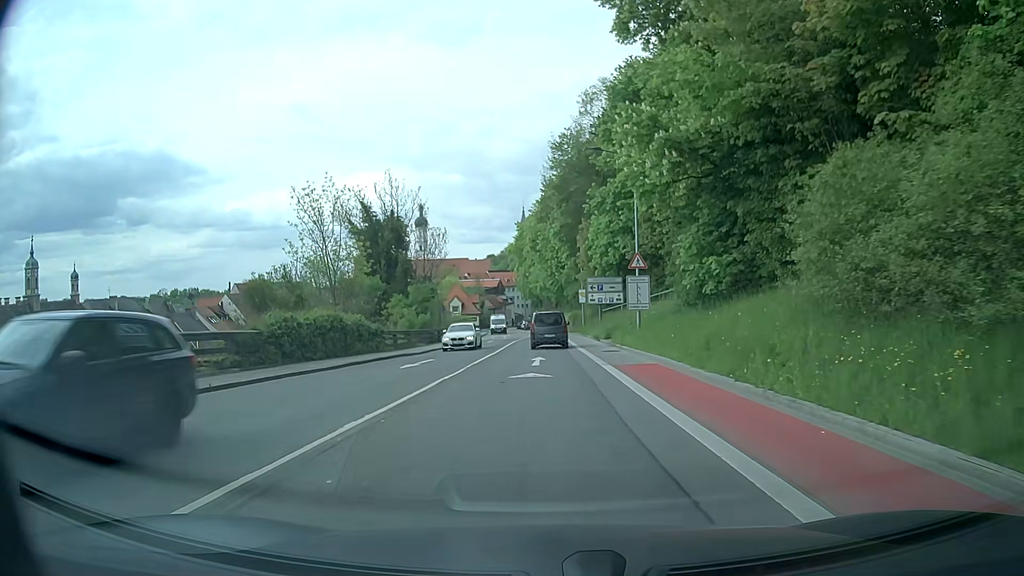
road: secondary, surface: asphalt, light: Day
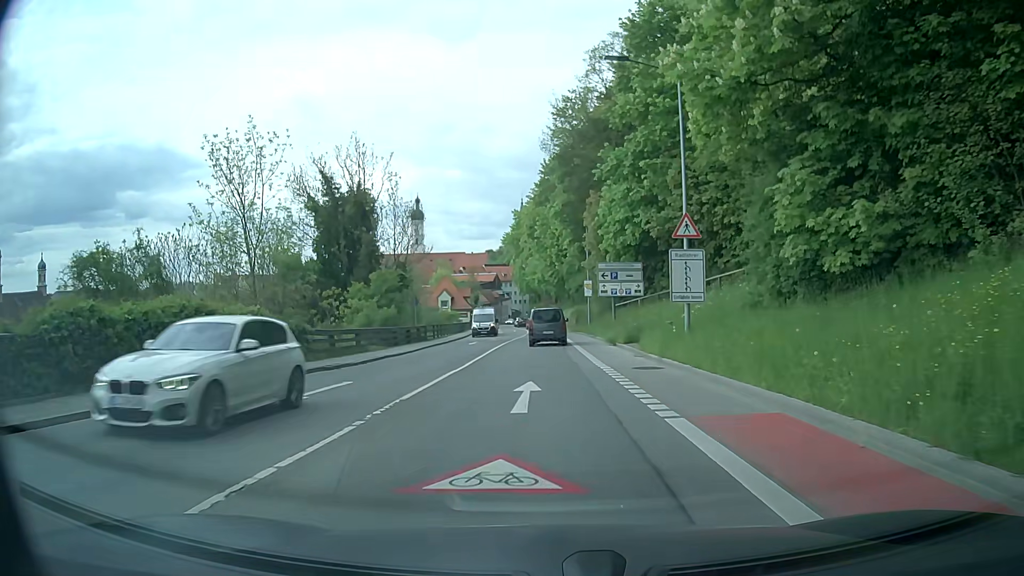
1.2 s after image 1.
(+0.1, +10.8) m; +1°
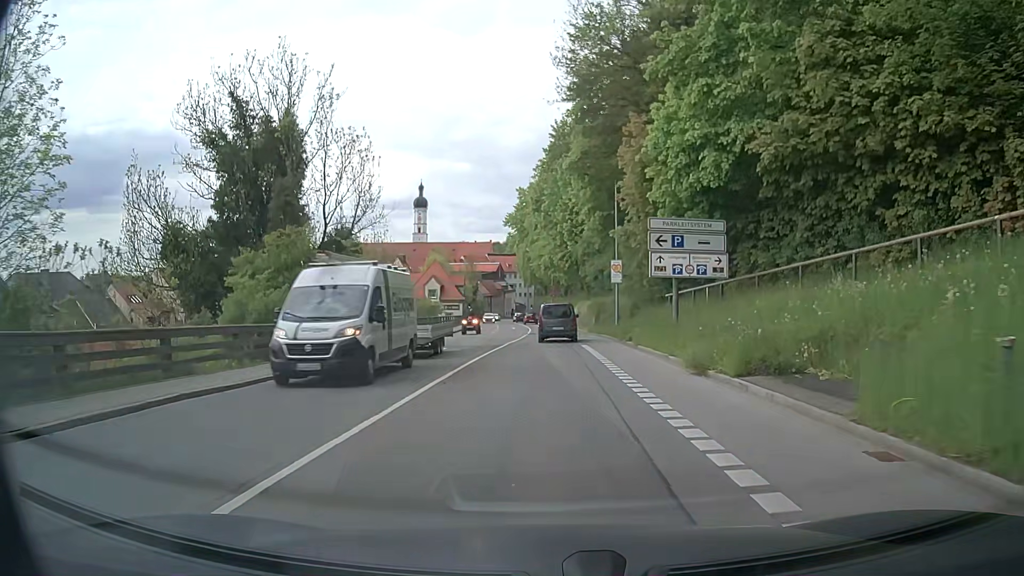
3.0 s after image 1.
(-0.2, +16.4) m; 0°
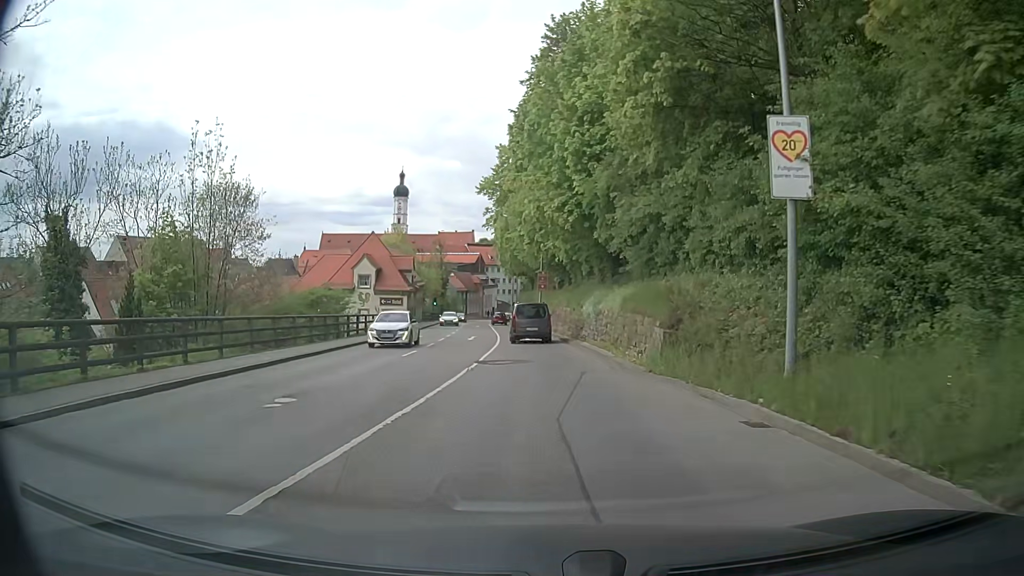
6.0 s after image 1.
(+0.1, +27.6) m; +1°
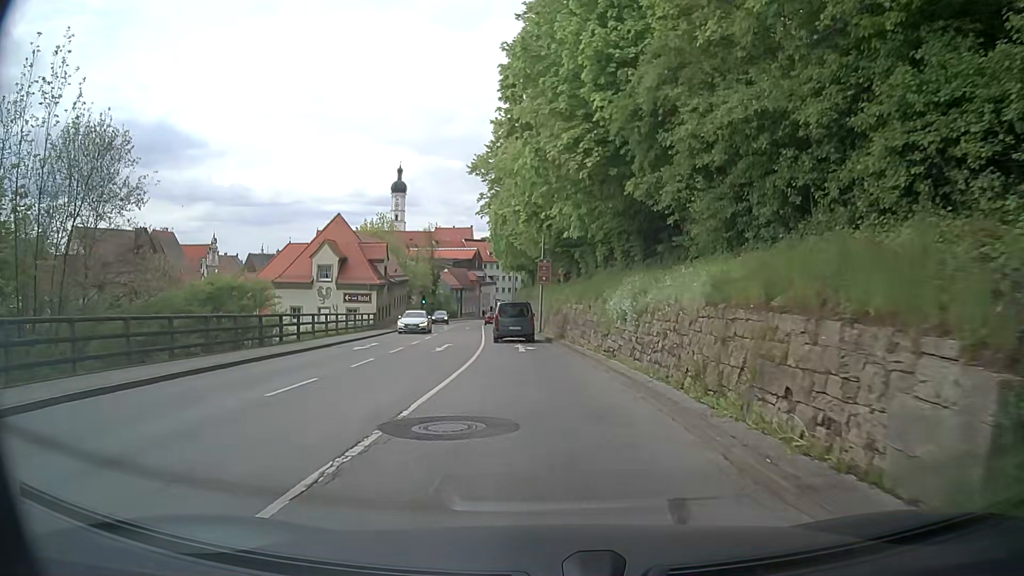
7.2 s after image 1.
(0.0, +11.0) m; 0°
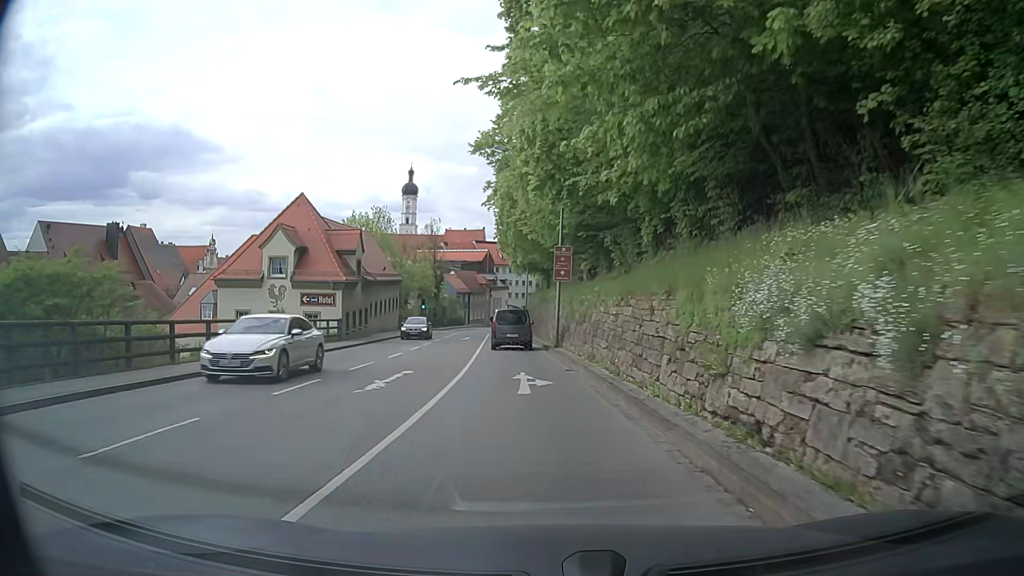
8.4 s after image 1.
(0.0, +11.1) m; -1°
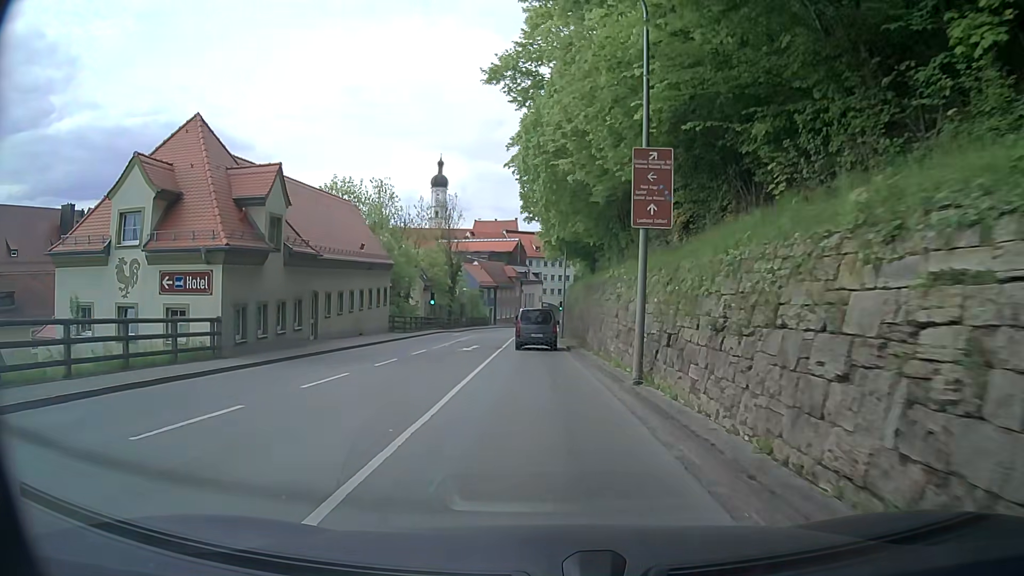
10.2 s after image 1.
(-0.6, +17.0) m; -3°
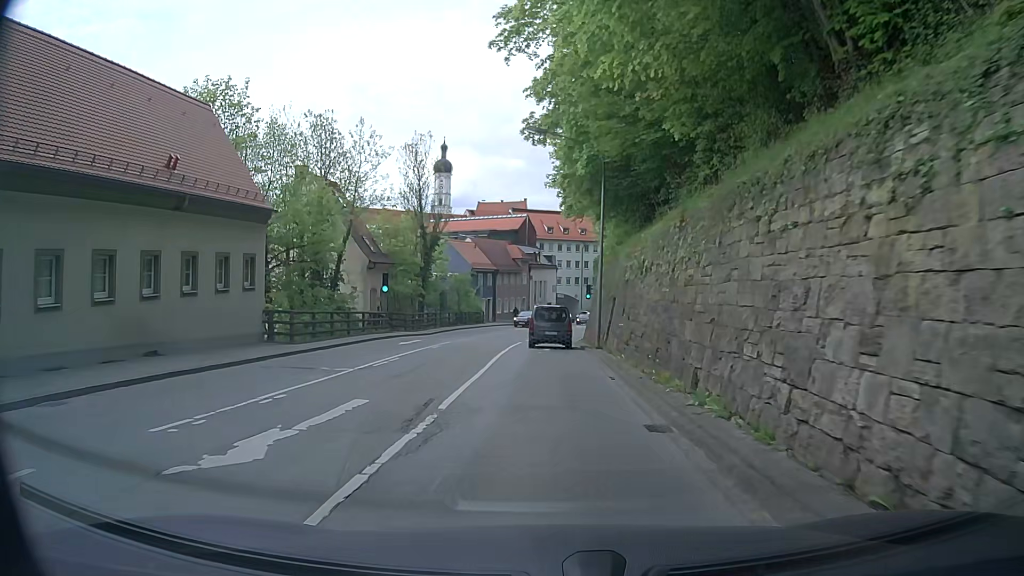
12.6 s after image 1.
(-0.5, +22.9) m; -2°
